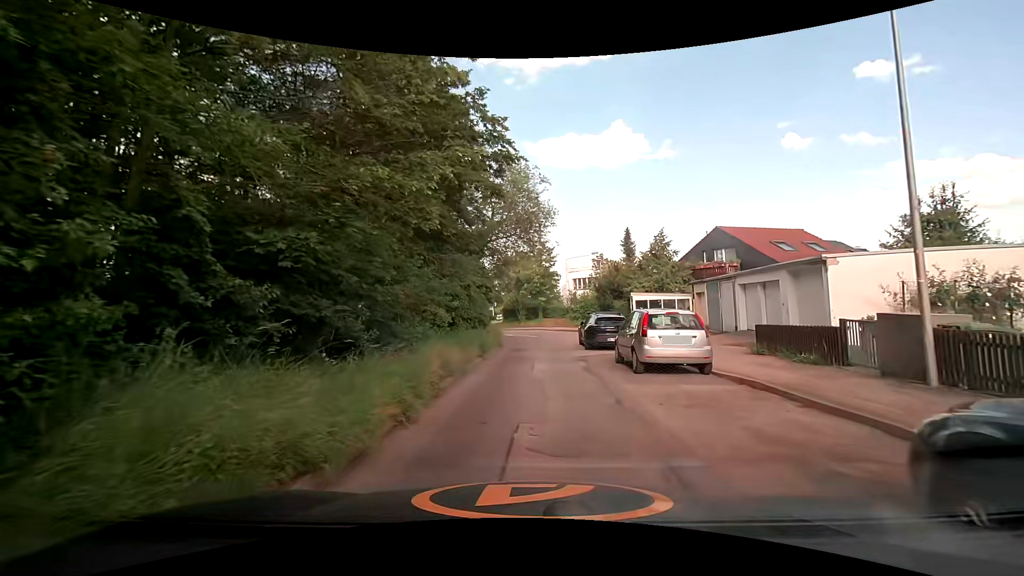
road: residential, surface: asphalt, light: Day
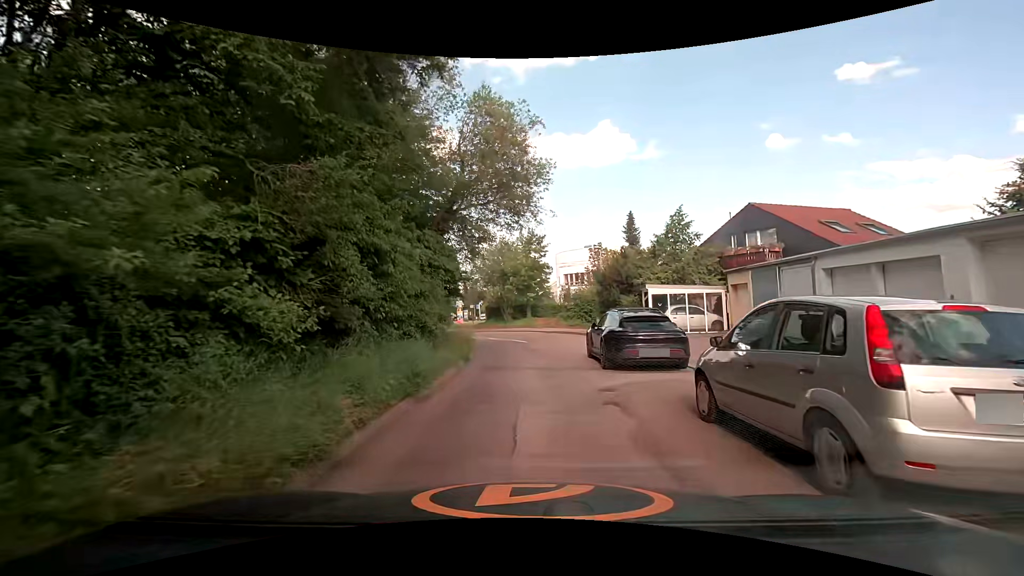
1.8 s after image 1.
(0.0, +7.6) m; +1°
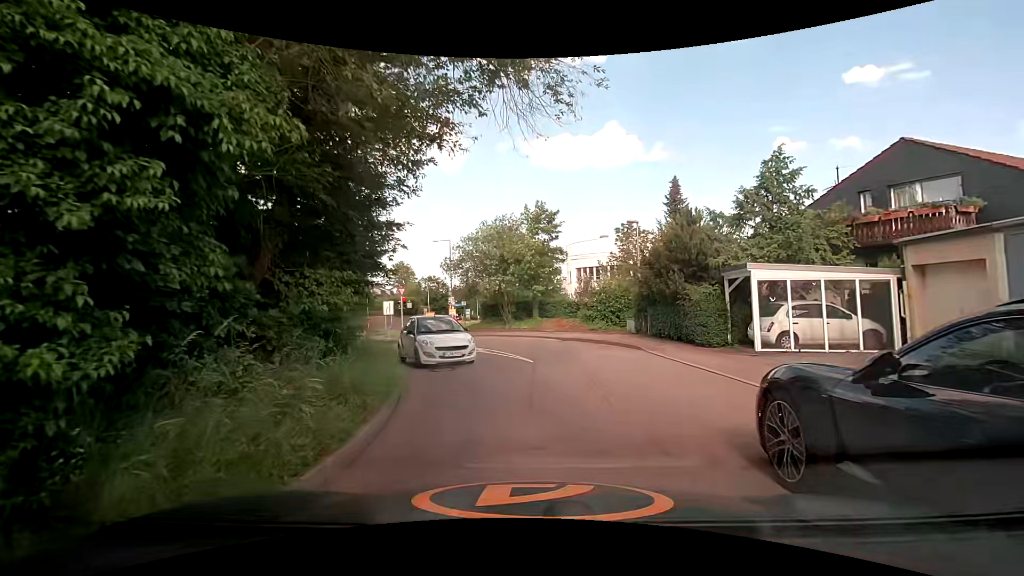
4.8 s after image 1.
(+0.1, +11.0) m; +2°
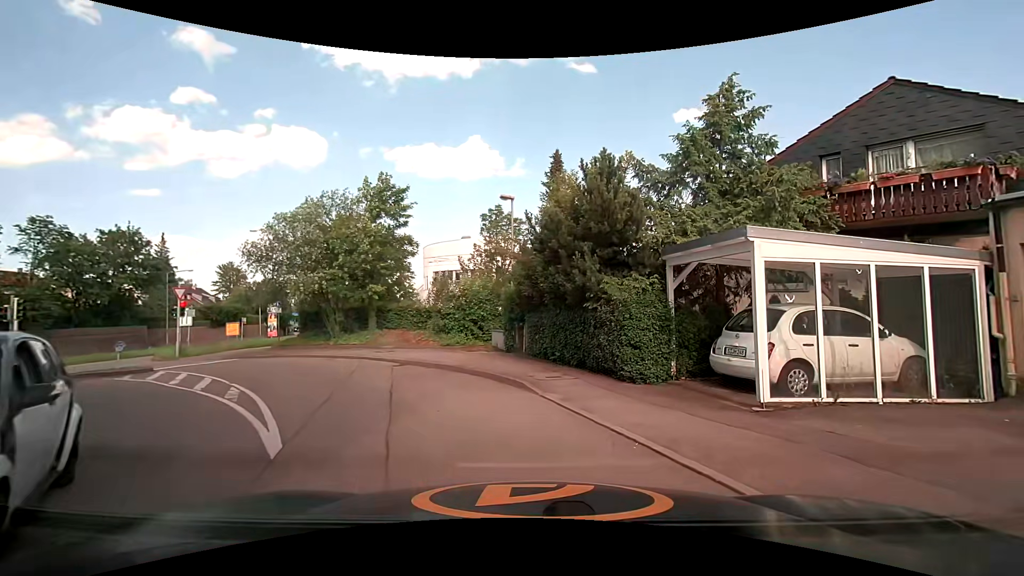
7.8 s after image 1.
(+0.4, +8.5) m; +14°
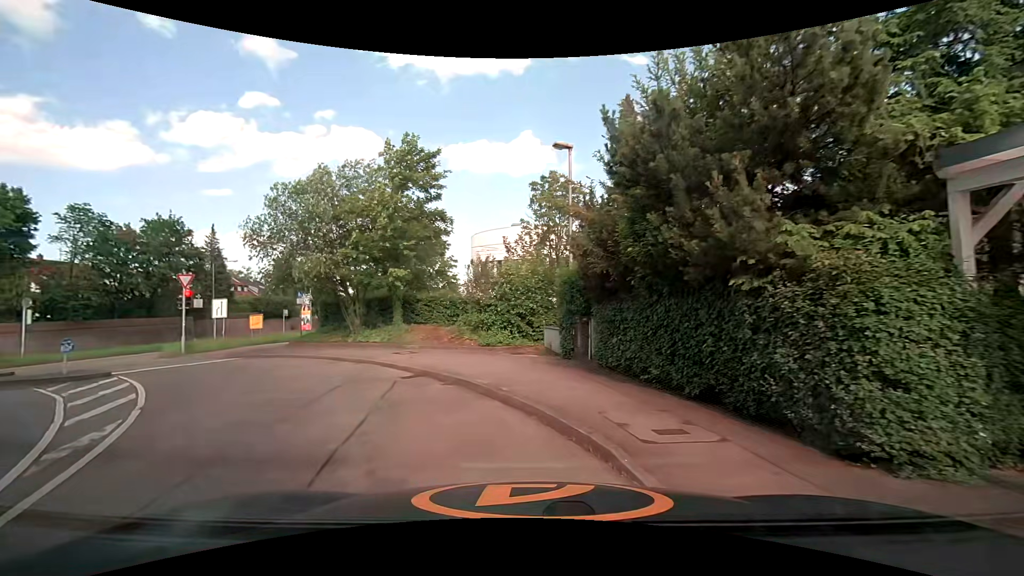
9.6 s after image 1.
(-0.1, +5.5) m; -3°
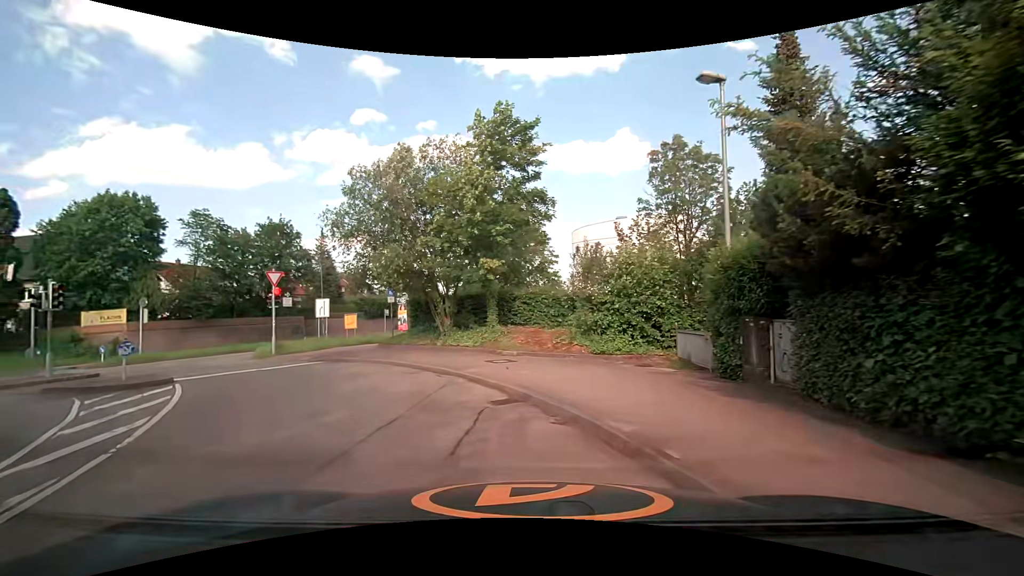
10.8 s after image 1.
(-0.5, +3.8) m; -12°
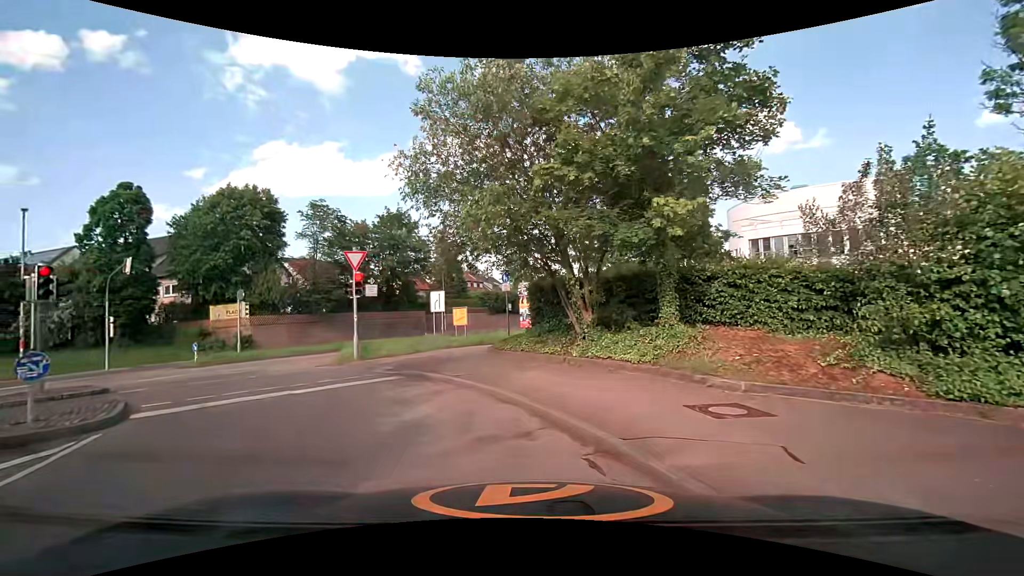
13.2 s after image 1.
(-1.3, +7.5) m; -16°
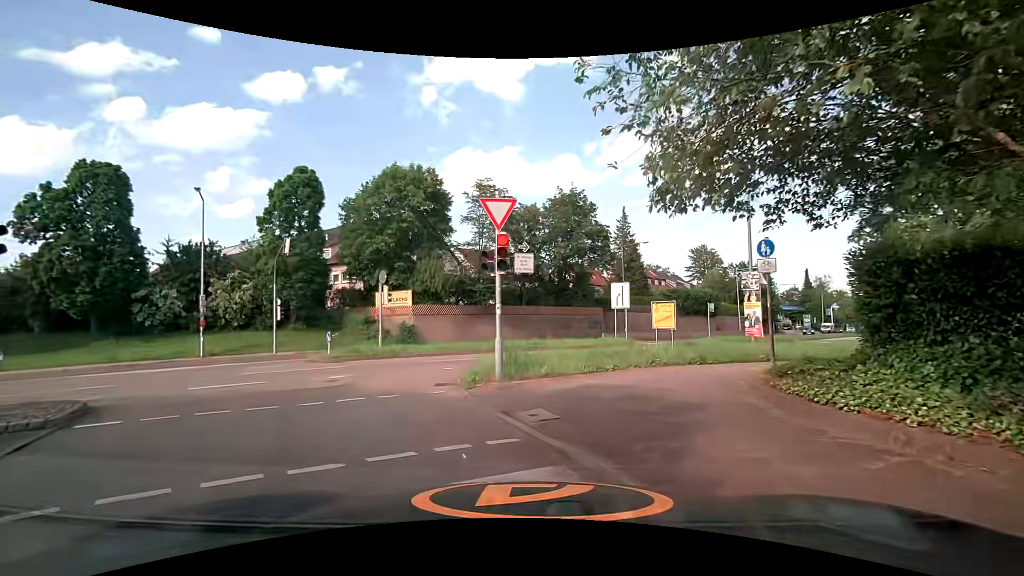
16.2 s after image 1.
(-1.3, +7.9) m; -20°
